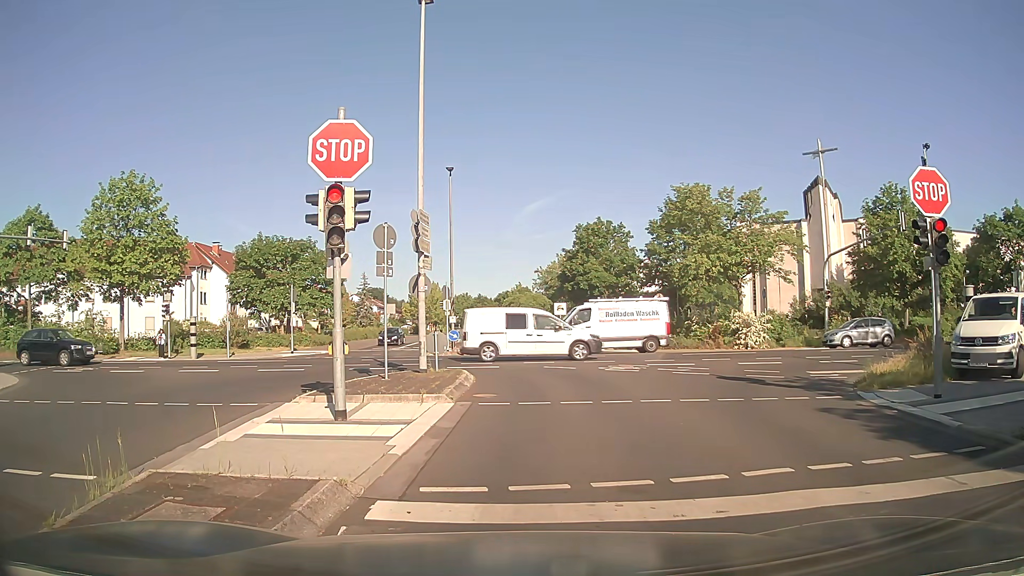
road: residential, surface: asphalt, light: Day
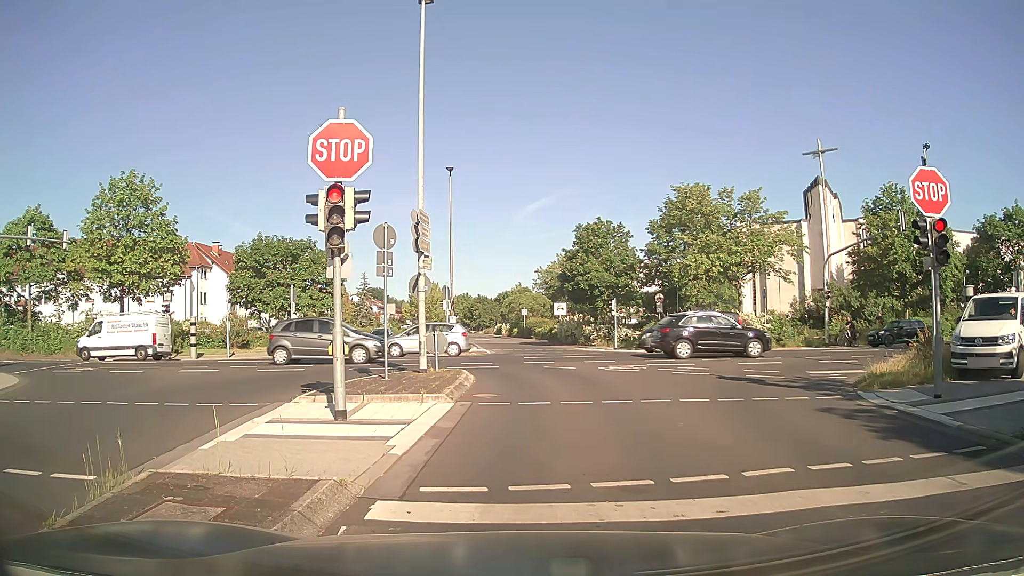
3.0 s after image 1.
(0.0, 0.0) m; 0°
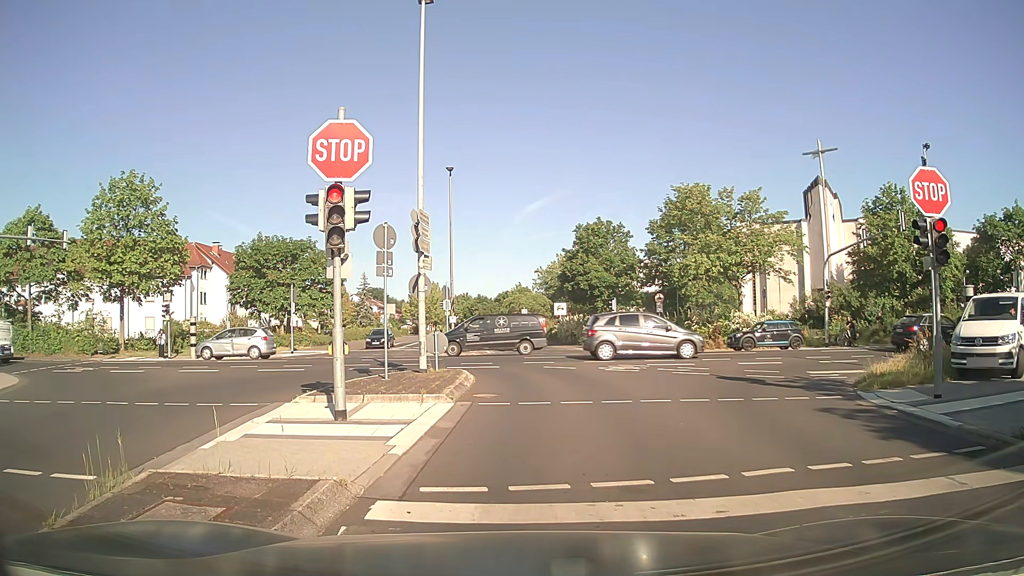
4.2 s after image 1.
(0.0, 0.0) m; 0°
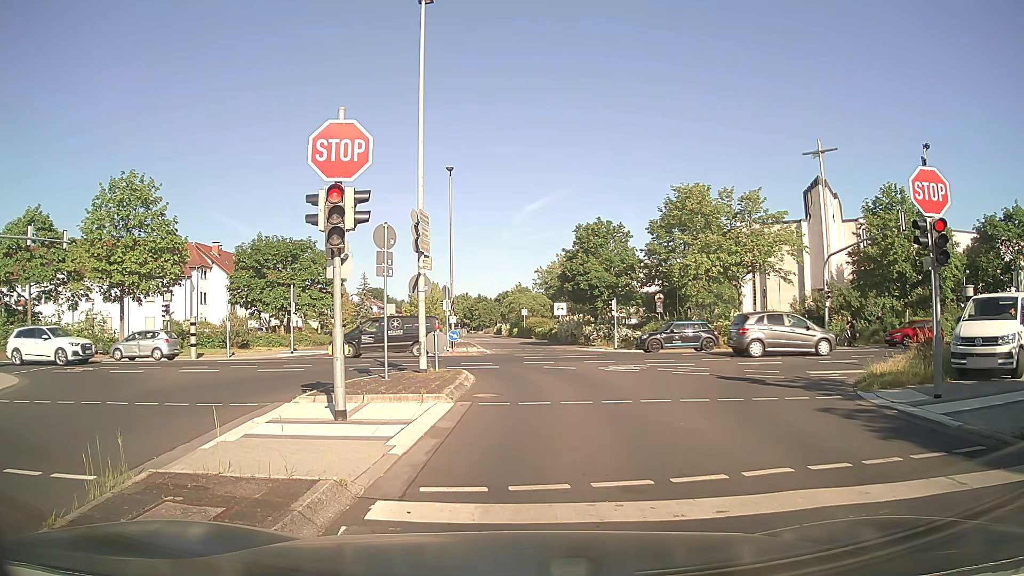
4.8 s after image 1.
(0.0, 0.0) m; 0°
(0, +10) (0, +20) (-5, +28) (-14, +32) (-24, +33) (-34, +33) (-44, +32) (-54, +32) (-64, +31) (-74, +30) m
